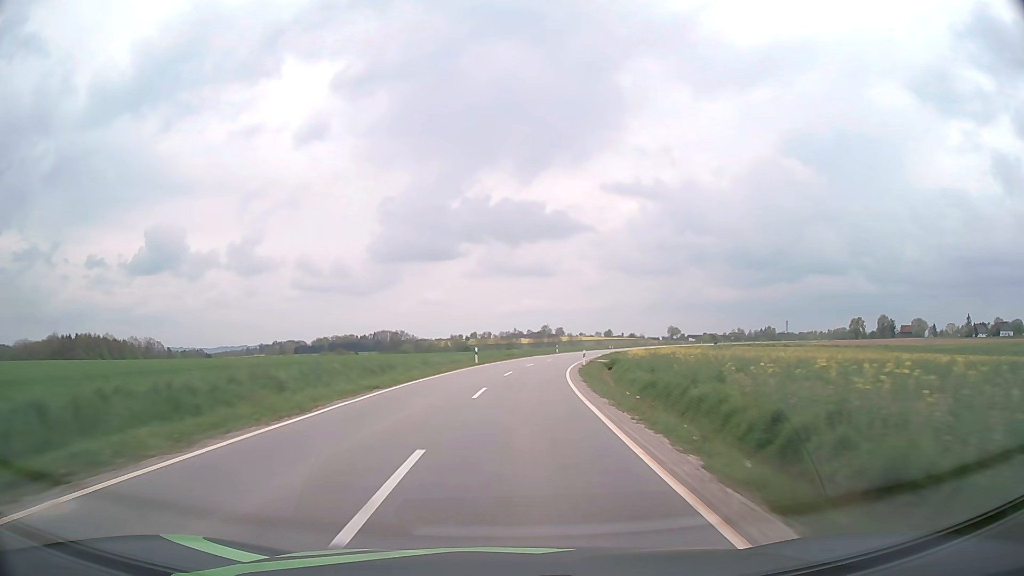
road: tertiary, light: Day
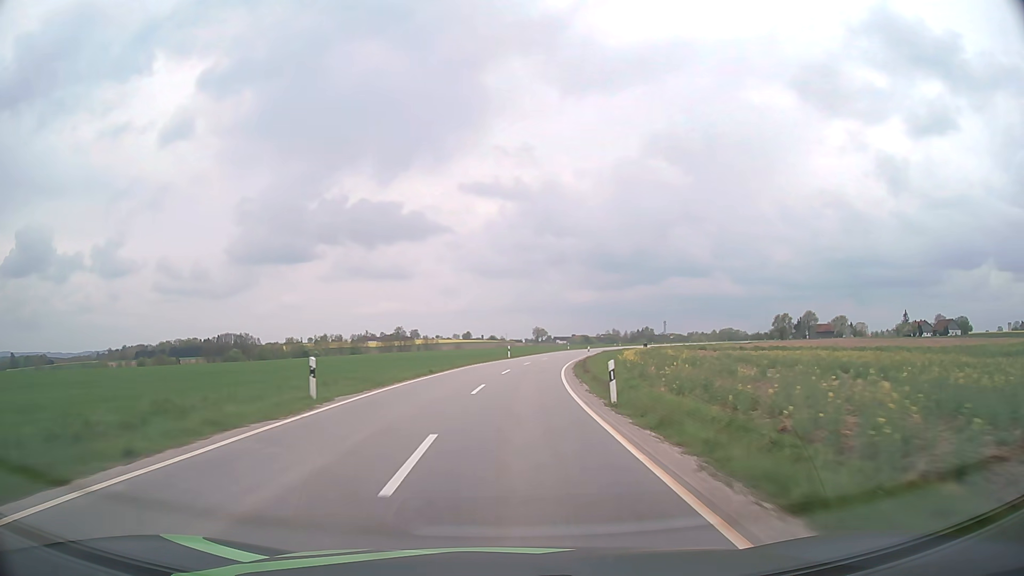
(+7.6, +70.8) m; +12°
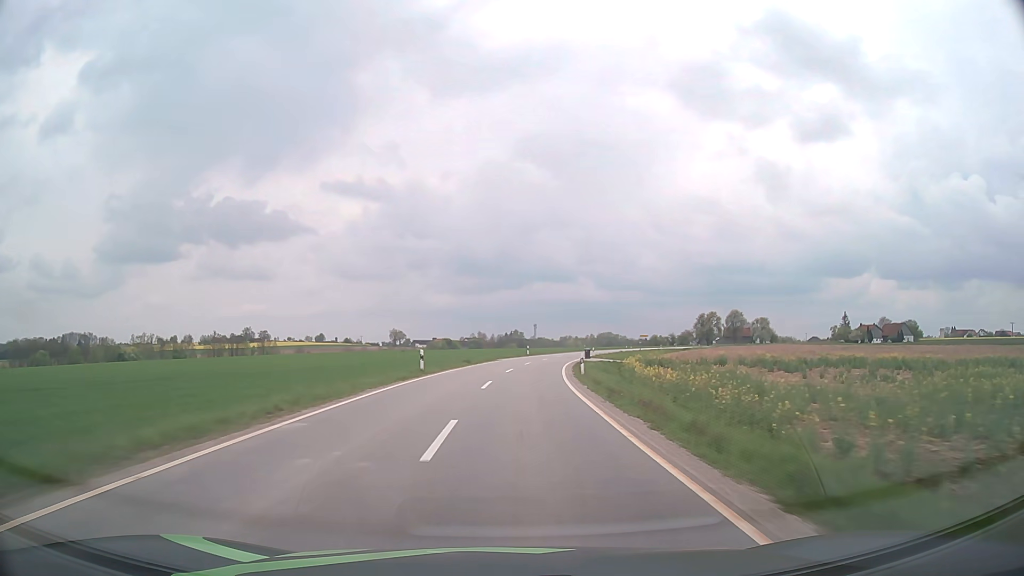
(+7.0, +70.6) m; +12°
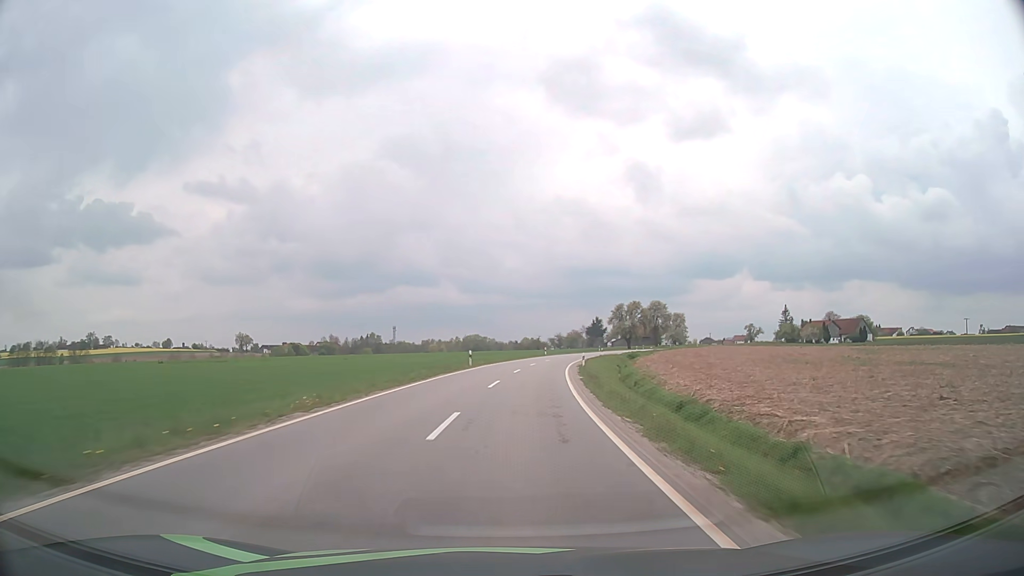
(+6.7, +70.4) m; +11°
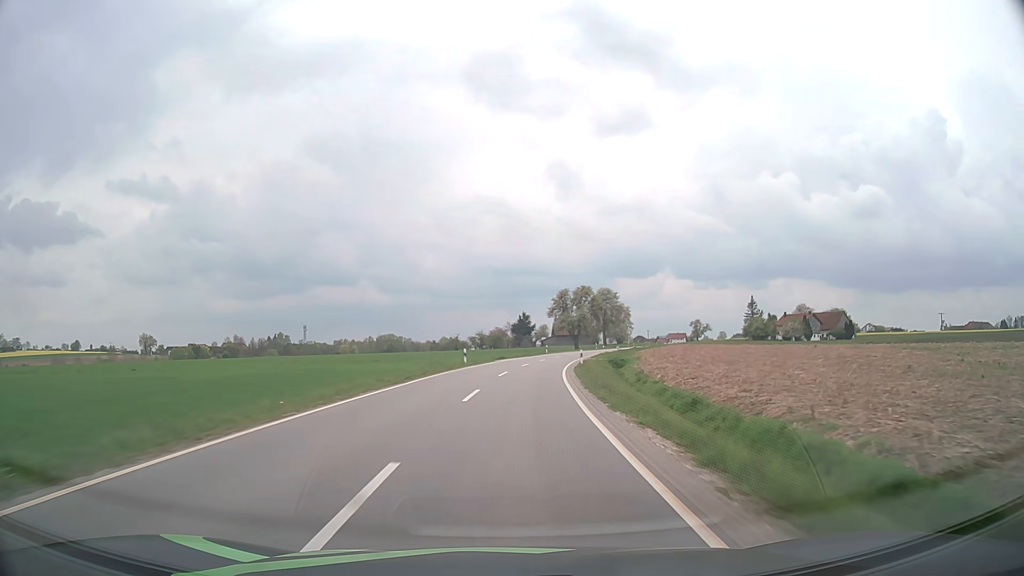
(+2.6, +42.4) m; +7°
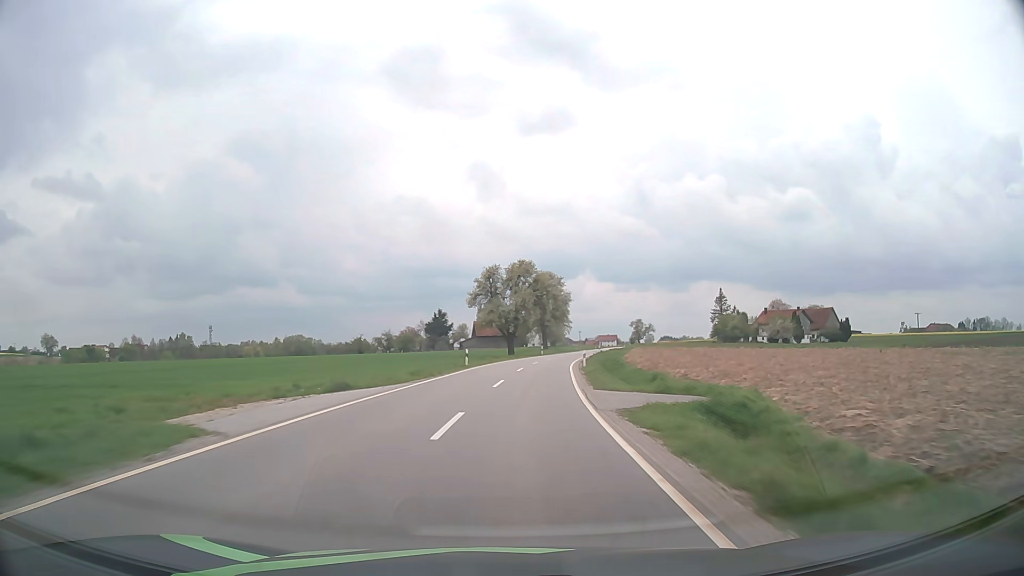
(+2.5, +42.4) m; +7°
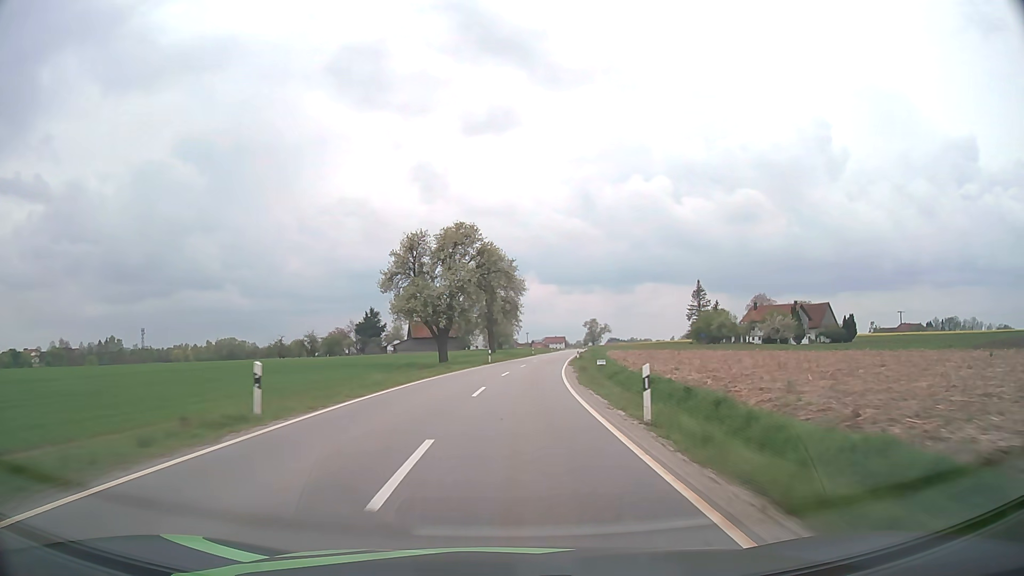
(+1.2, +28.3) m; +5°
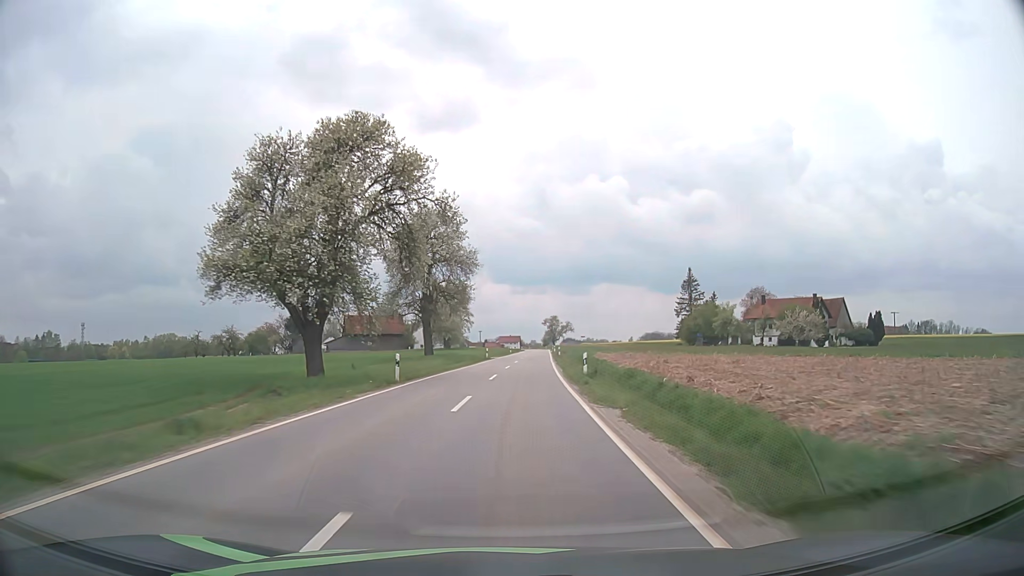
(+1.1, +28.3) m; +4°
(0, +10) (0, +20) (+1, +30) (+1, +40) (+2, +50) (+3, +60) (+3, +70) (+4, +80) (+5, +90) (+6, +100) m
